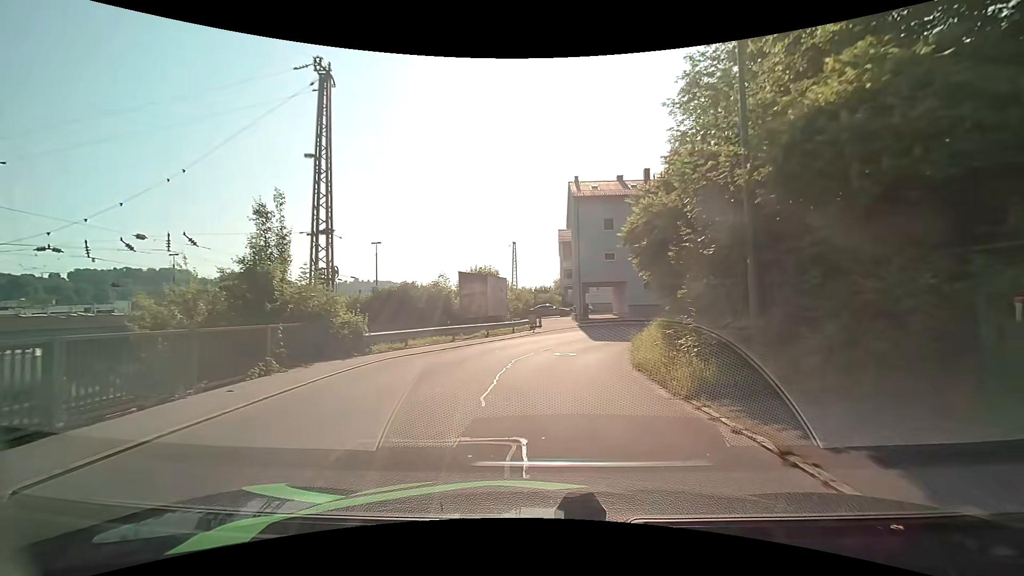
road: residential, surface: asphalt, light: Day
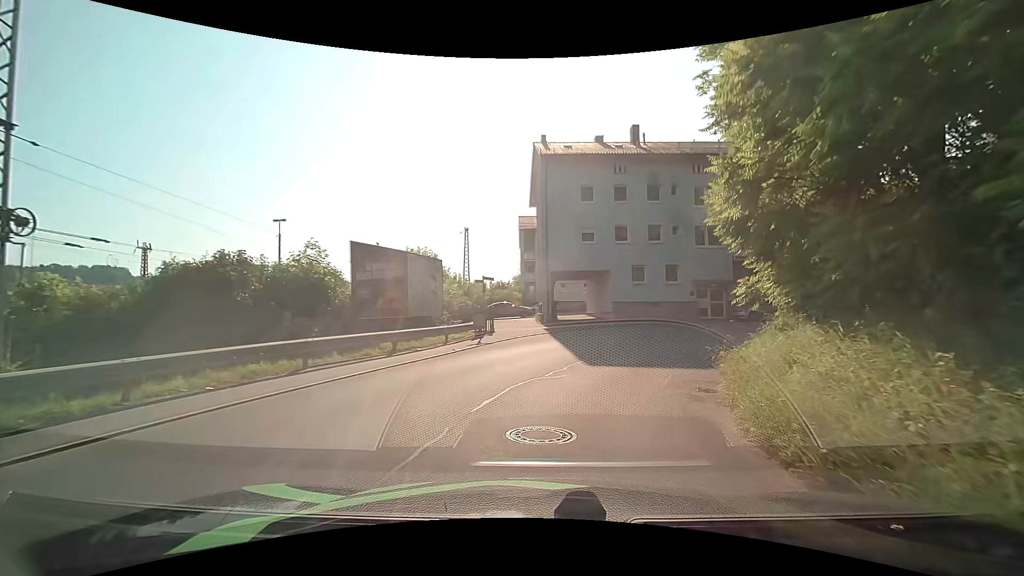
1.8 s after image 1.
(+0.3, +11.5) m; +4°
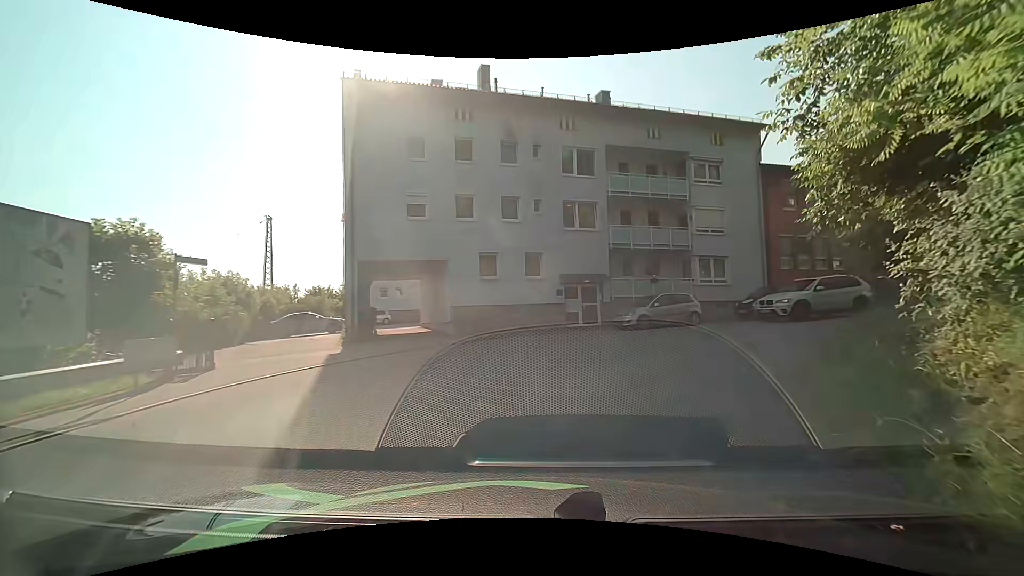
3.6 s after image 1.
(+1.6, +10.6) m; +17°
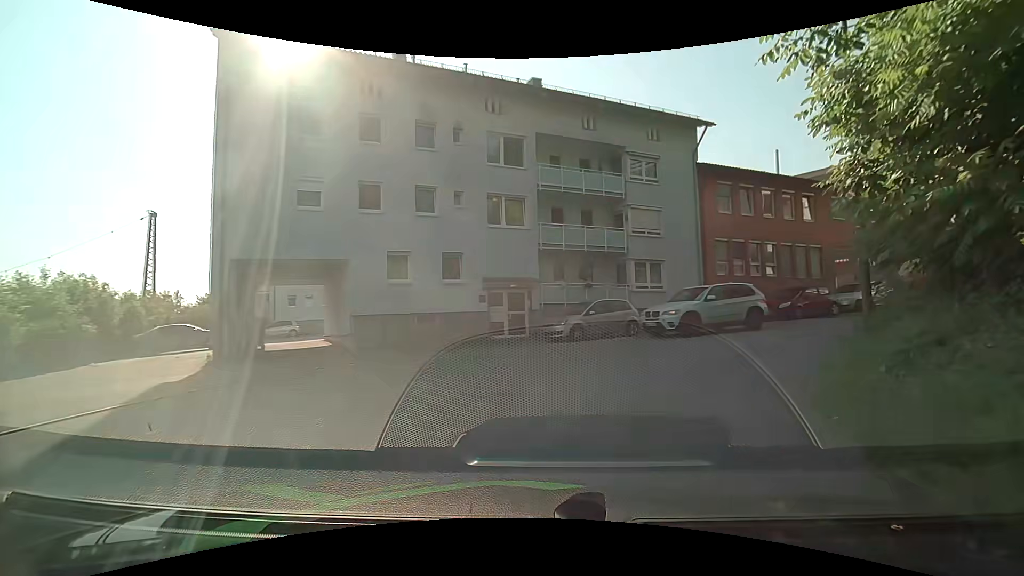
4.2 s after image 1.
(+0.2, +3.2) m; +9°
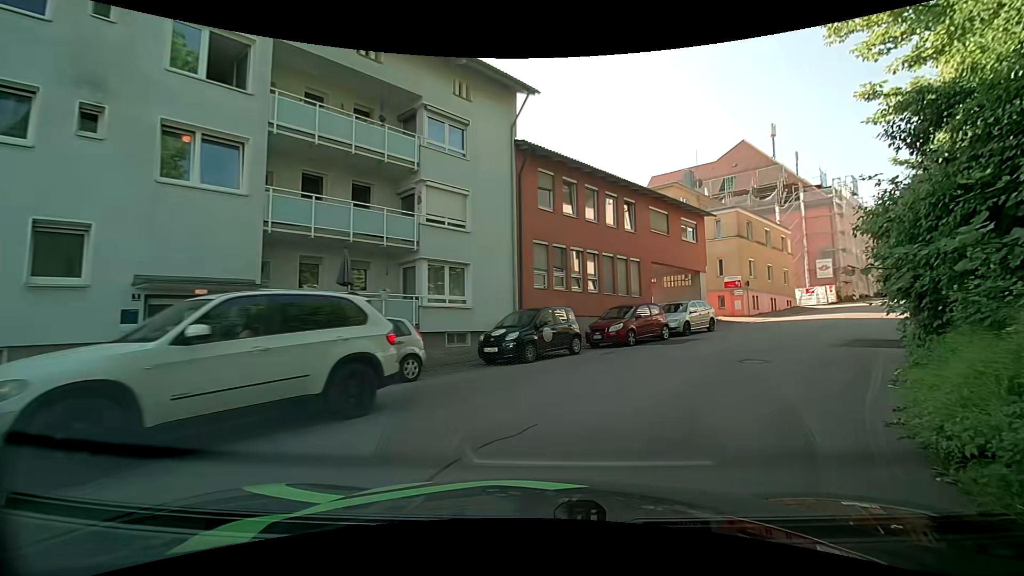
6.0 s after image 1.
(+1.4, +7.9) m; +22°
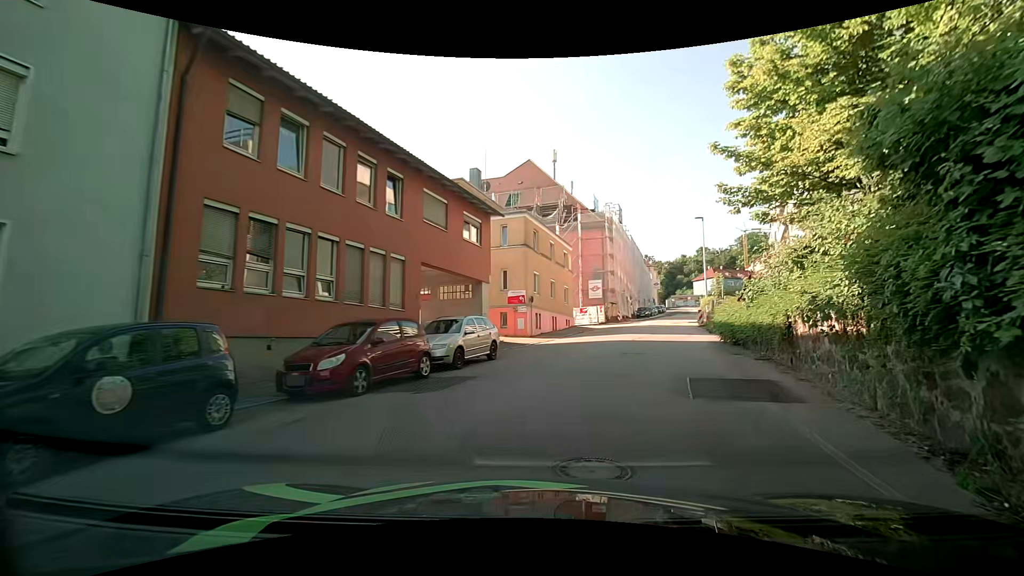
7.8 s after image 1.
(+1.5, +7.9) m; +22°
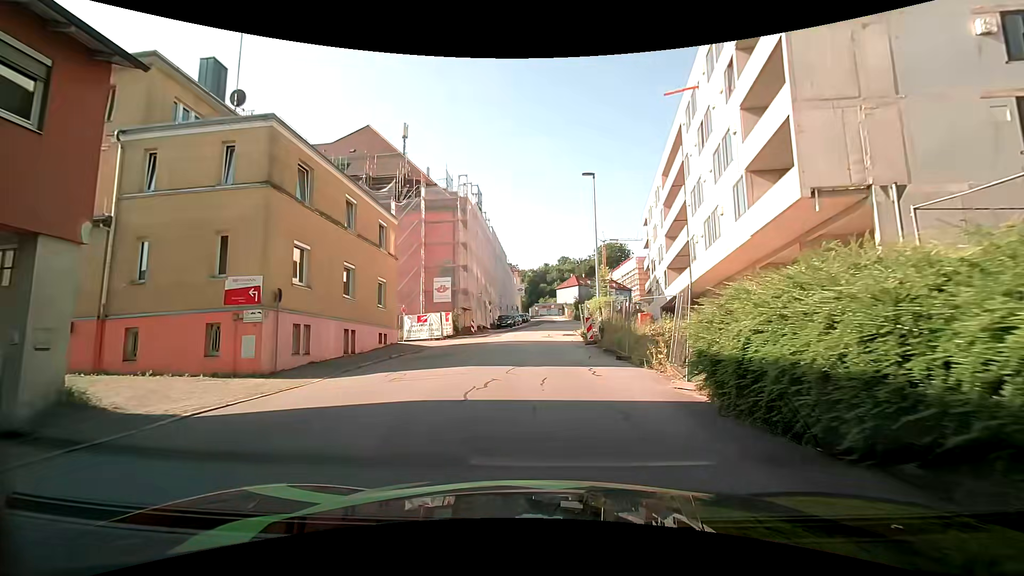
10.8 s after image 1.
(+3.3, +15.6) m; +16°
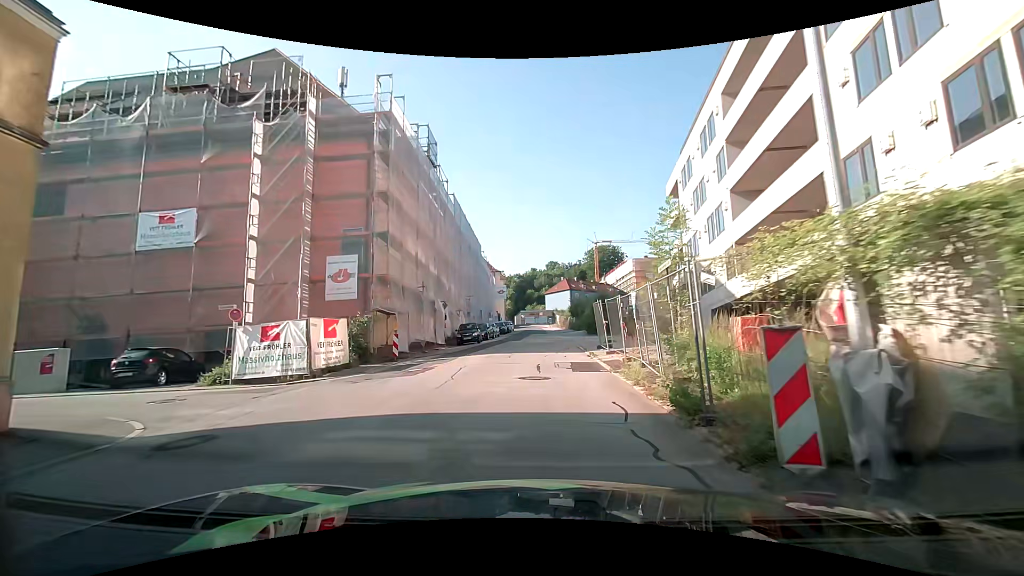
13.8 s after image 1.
(+0.4, +19.6) m; +2°
(0, +10) (0, +20) (0, +30) (0, +40) (0, +50) (0, +60) (0, +70) (0, +80) (0, +90) (0, +100) m
